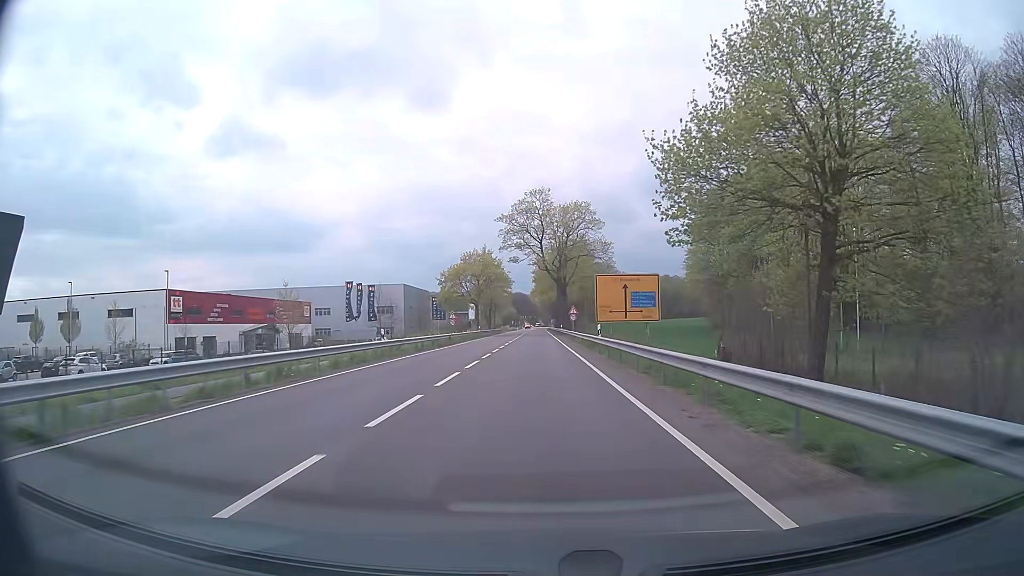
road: primary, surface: asphalt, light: Day
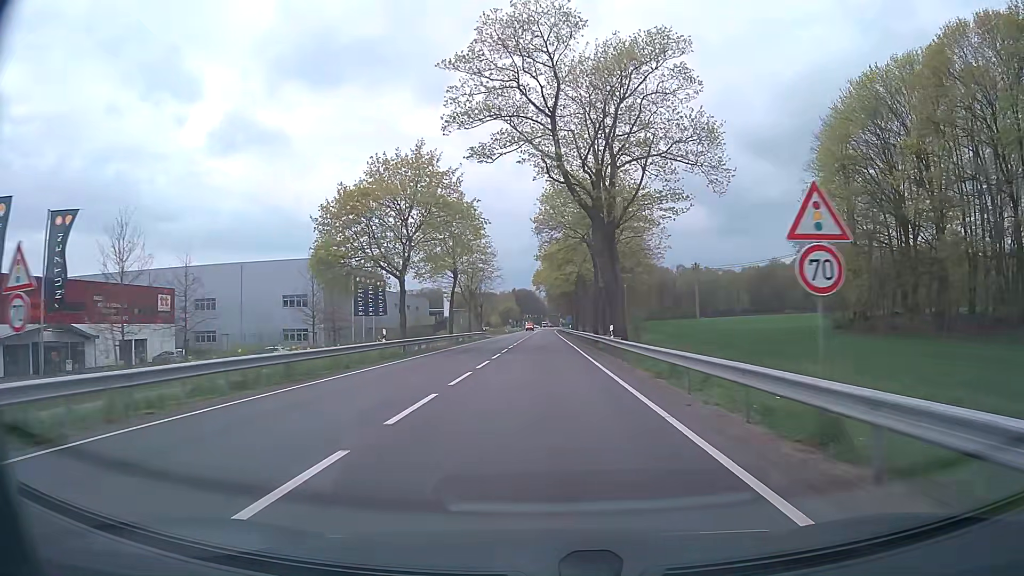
(-0.3, +53.8) m; -1°
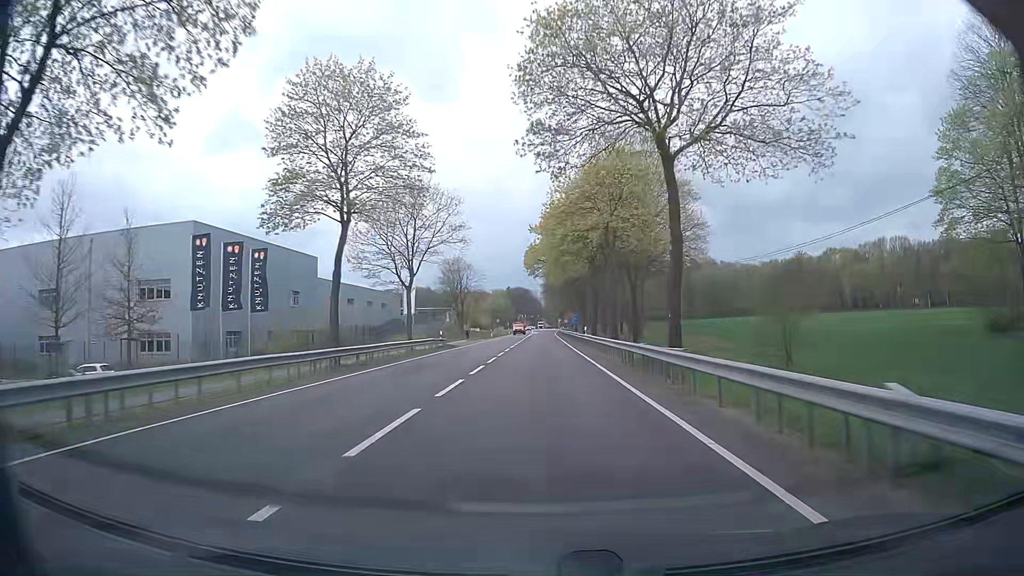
(+0.1, +32.3) m; 0°
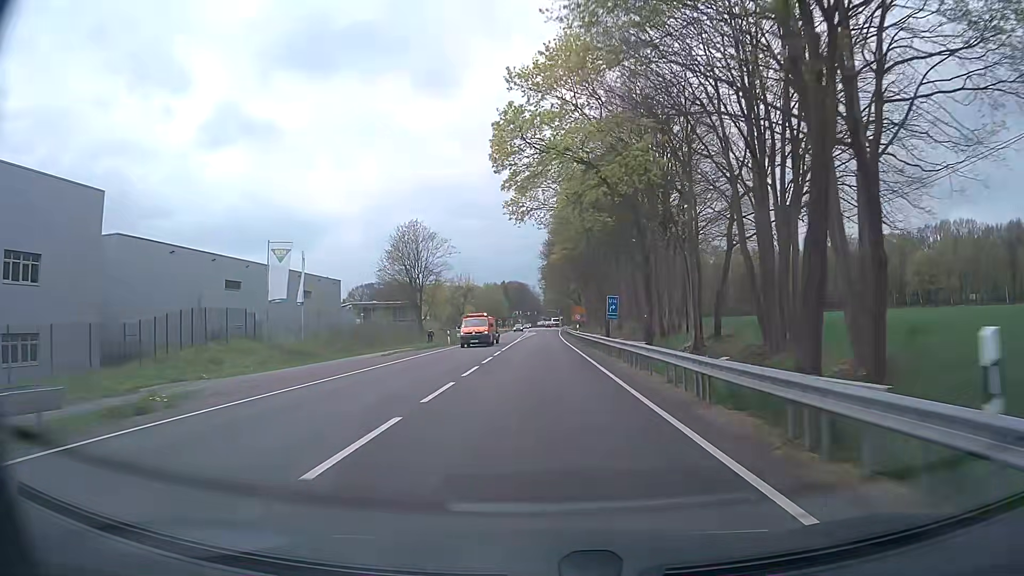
(+0.1, +43.1) m; 0°
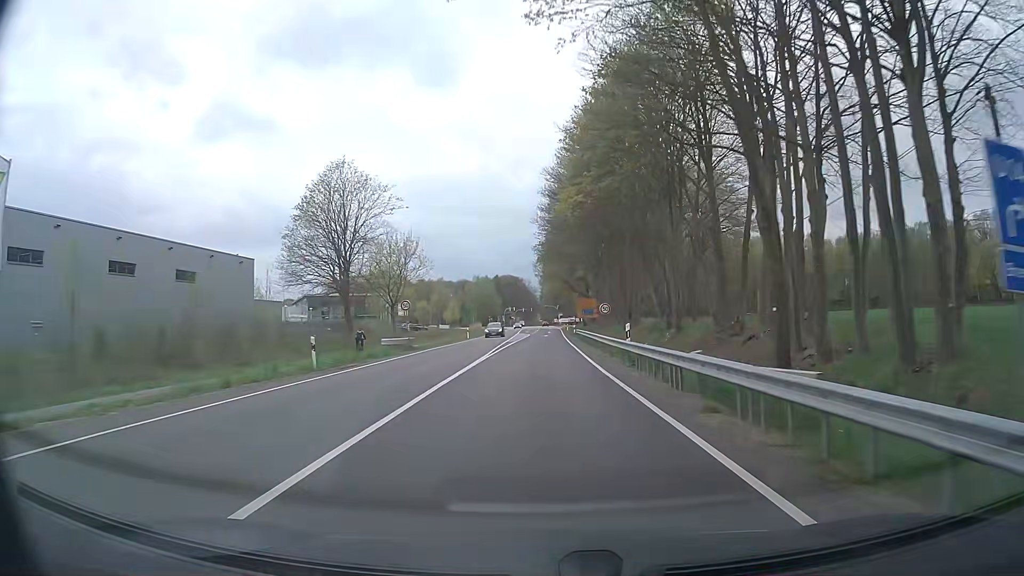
(-0.1, +32.0) m; 0°
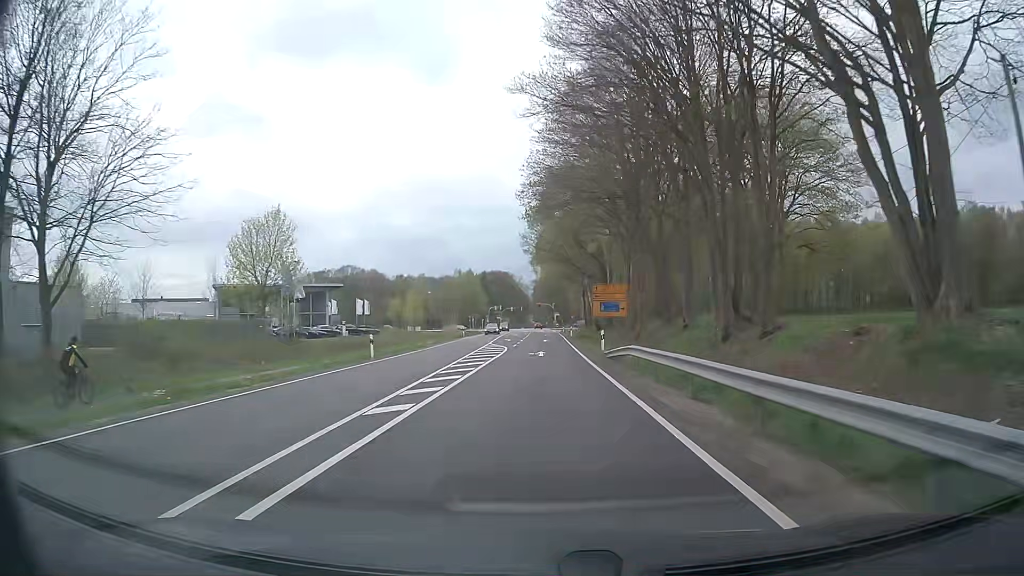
(+0.1, +38.5) m; 0°
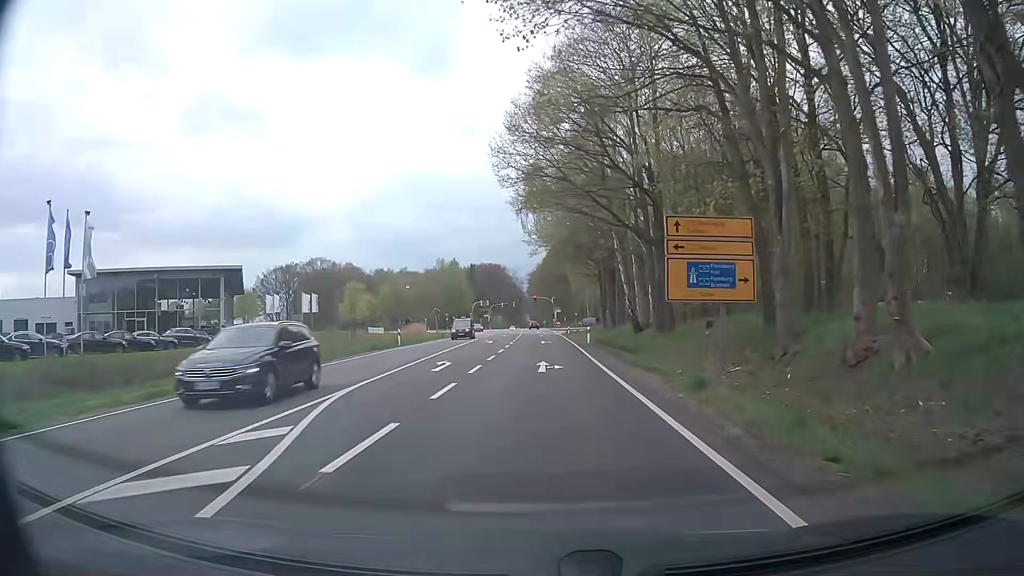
(+0.3, +35.6) m; 0°
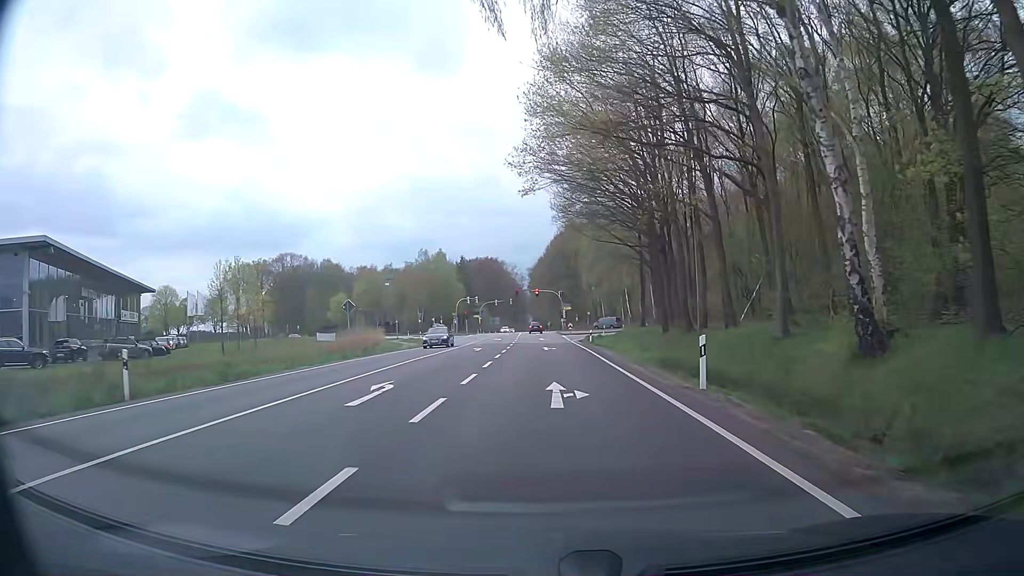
(0.0, +32.5) m; 0°
(0, +10) (0, +20) (0, +30) (0, +40) (-1, +50) (-1, +60) (-1, +70) (-1, +80) (-1, +90) (-2, +100) m
